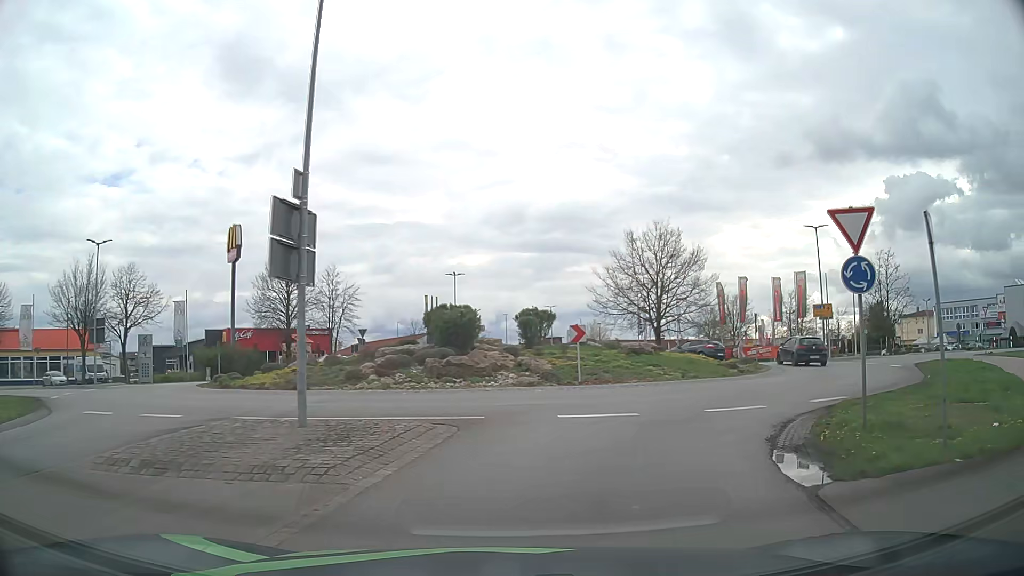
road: secondary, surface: asphalt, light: Day
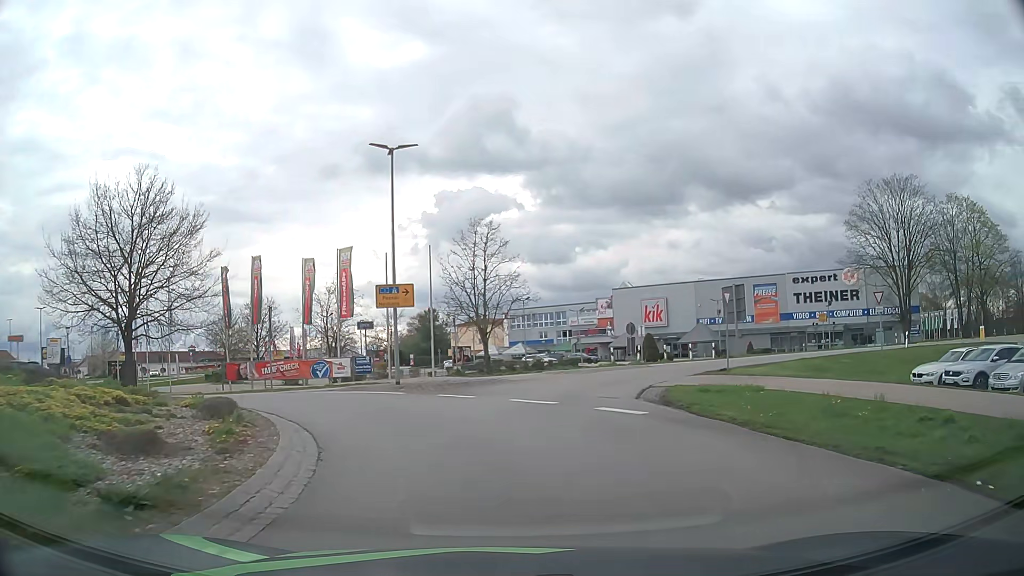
(+7.0, +18.9) m; +40°
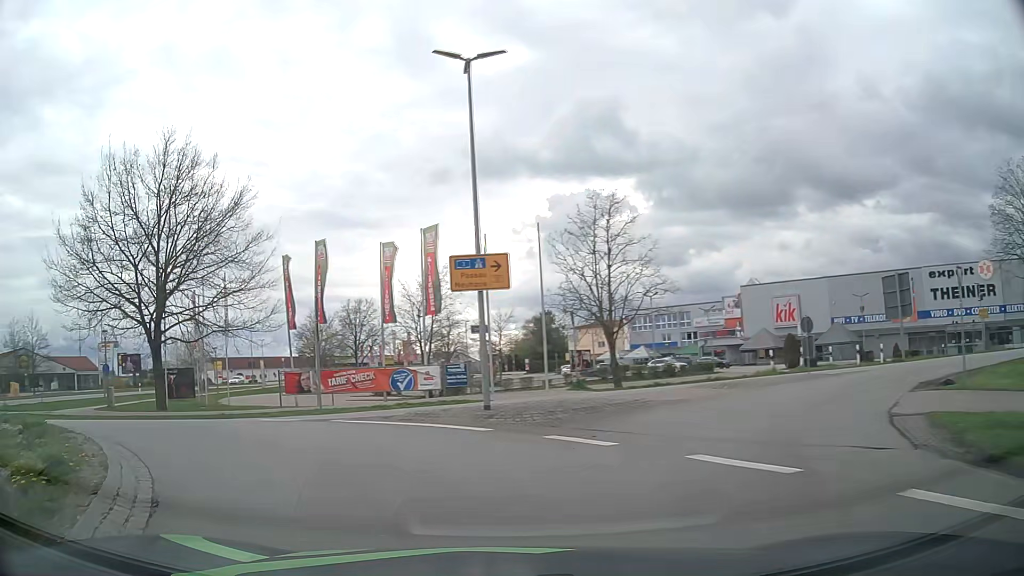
(-0.4, +8.3) m; -9°
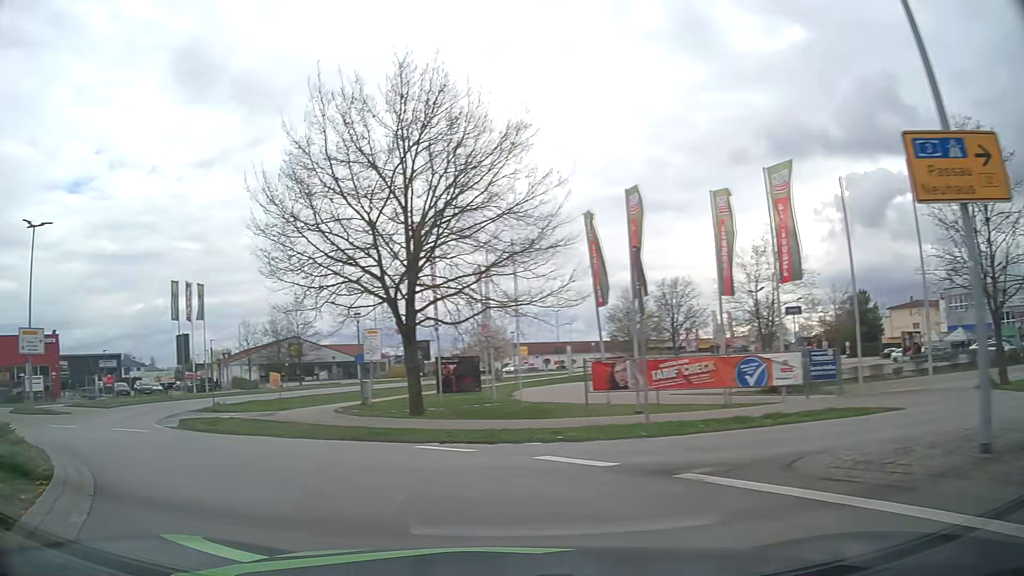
(-1.8, +7.9) m; -26°
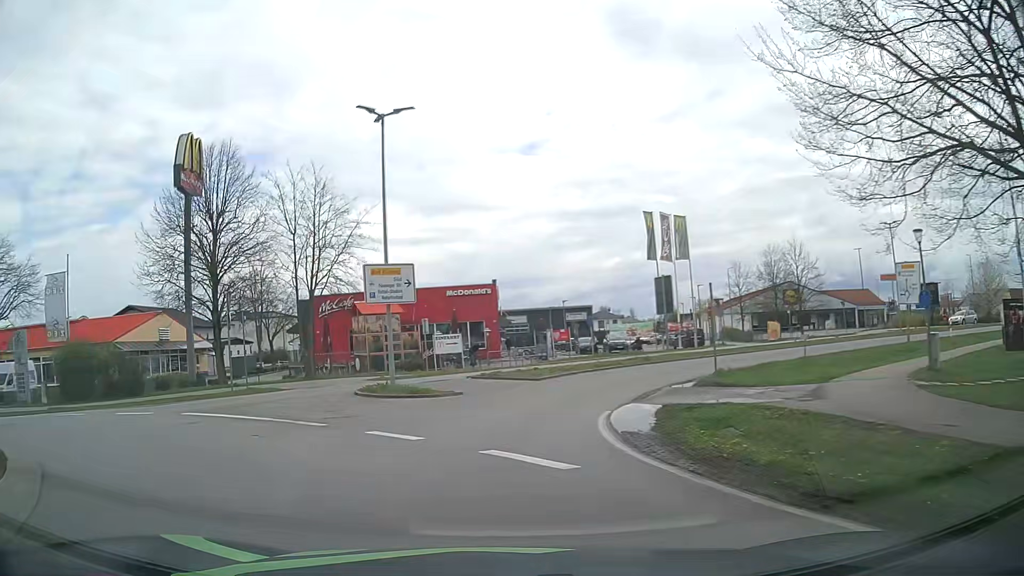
(-4.4, +10.9) m; -42°
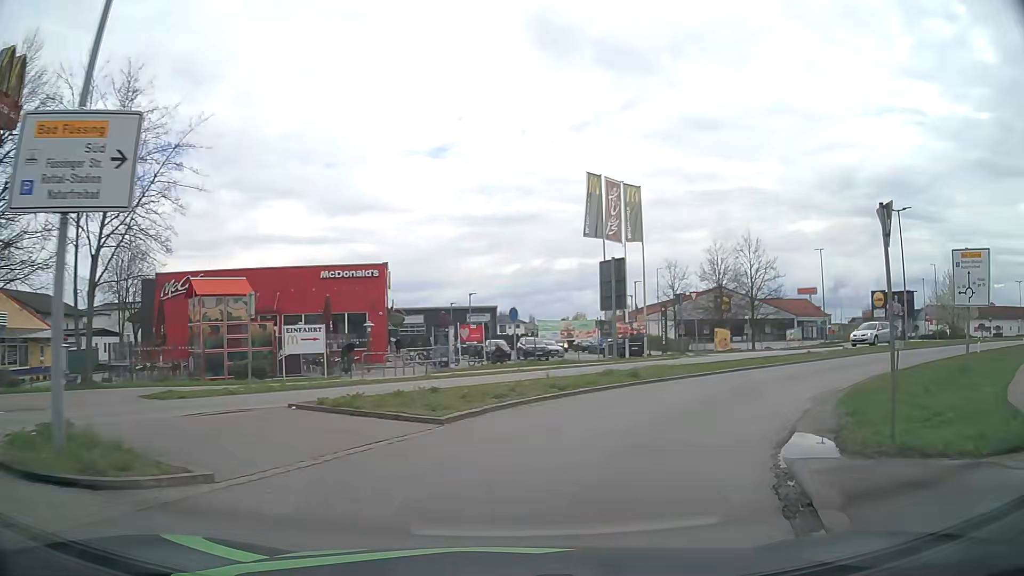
(+0.2, +12.5) m; +10°
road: tertiary
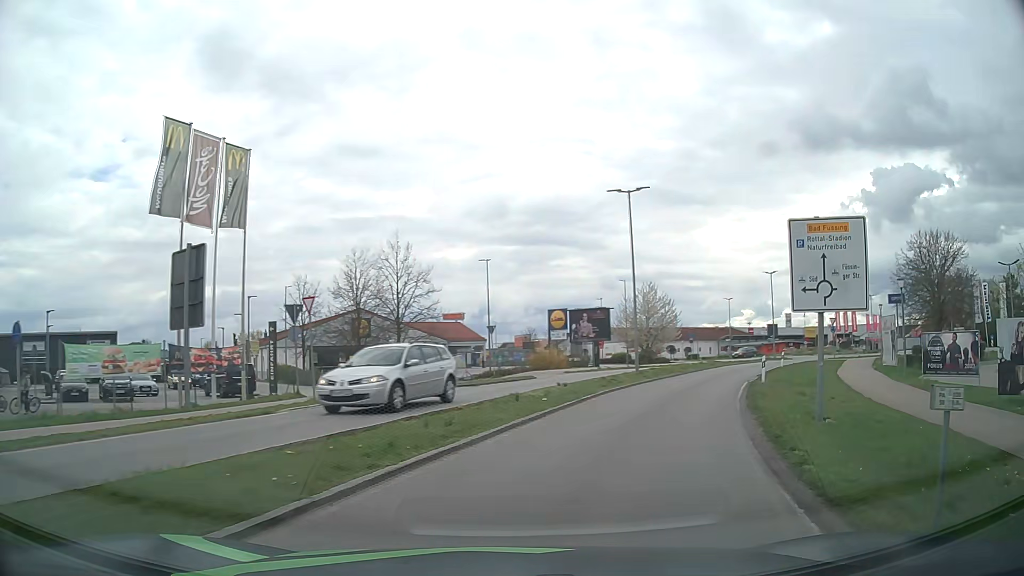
(+3.2, +12.3) m; +30°
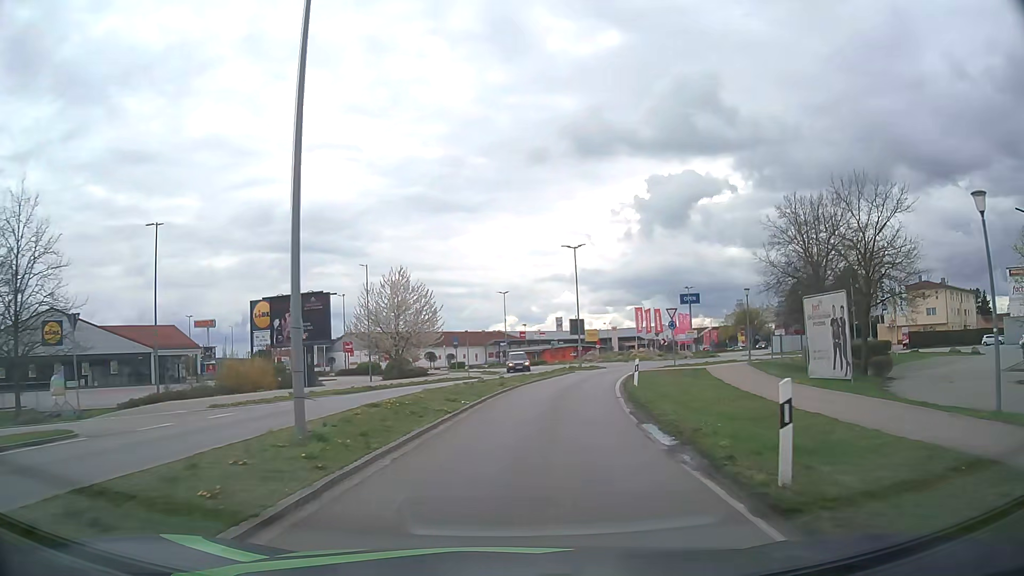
(+4.8, +20.0) m; +21°
(0, +10) (+1, +20) (+3, +30) (+5, +40) (+9, +48) (+17, +55) (+22, +63) (+23, +73) (+26, +83) (+31, +92) m
